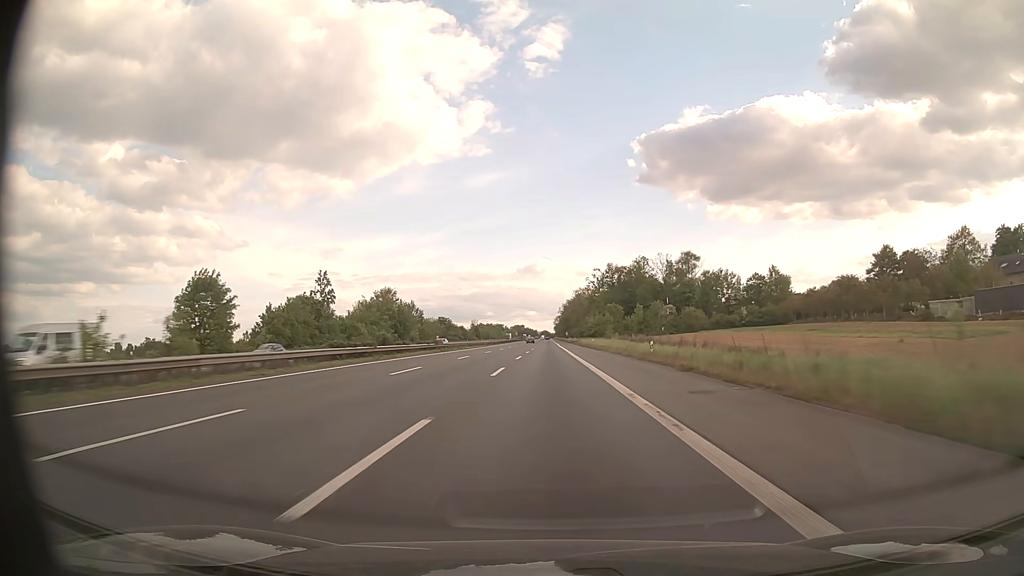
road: motorway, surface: asphalt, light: Day
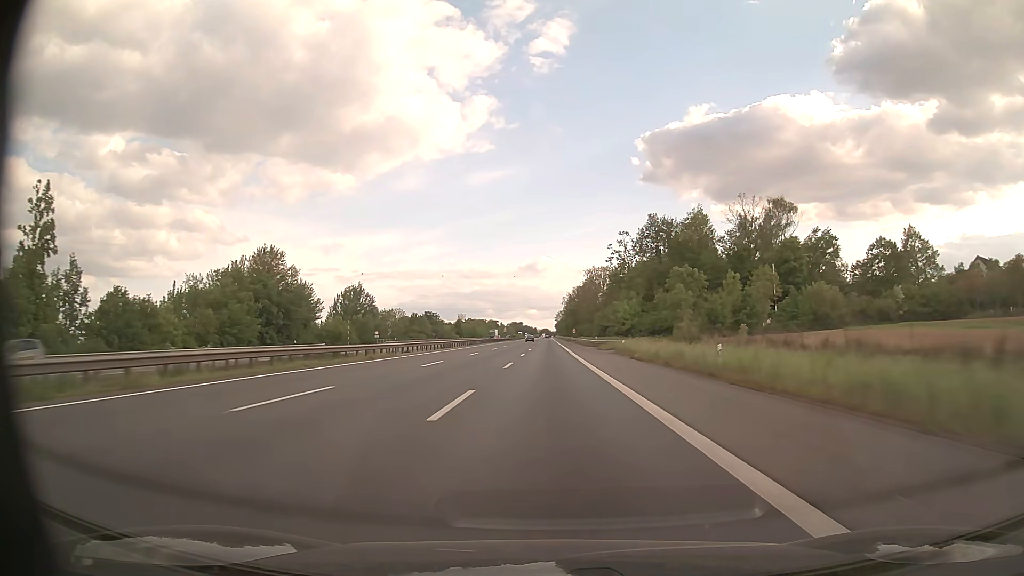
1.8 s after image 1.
(+0.1, +67.2) m; 0°
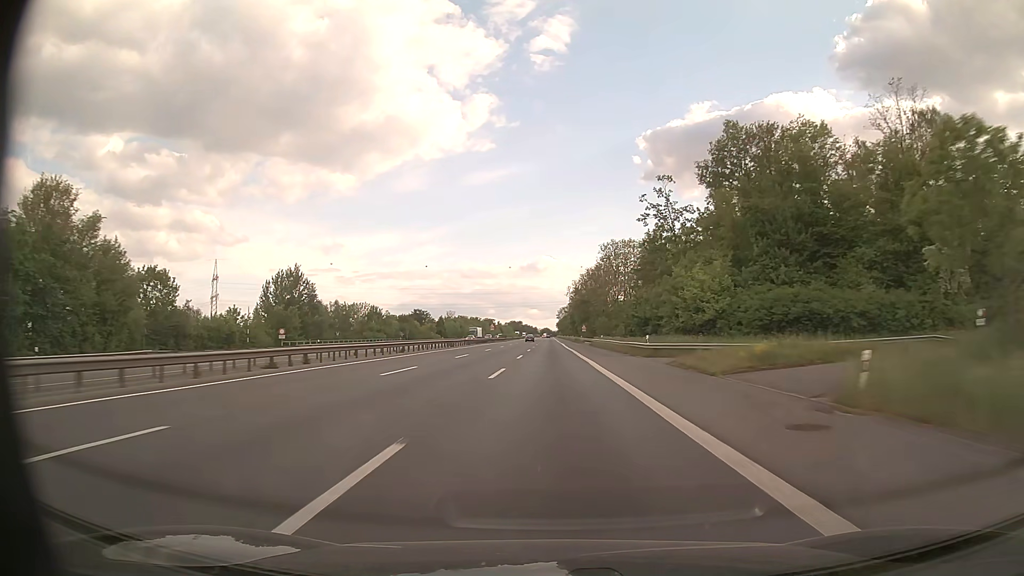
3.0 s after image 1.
(0.0, +44.6) m; 0°
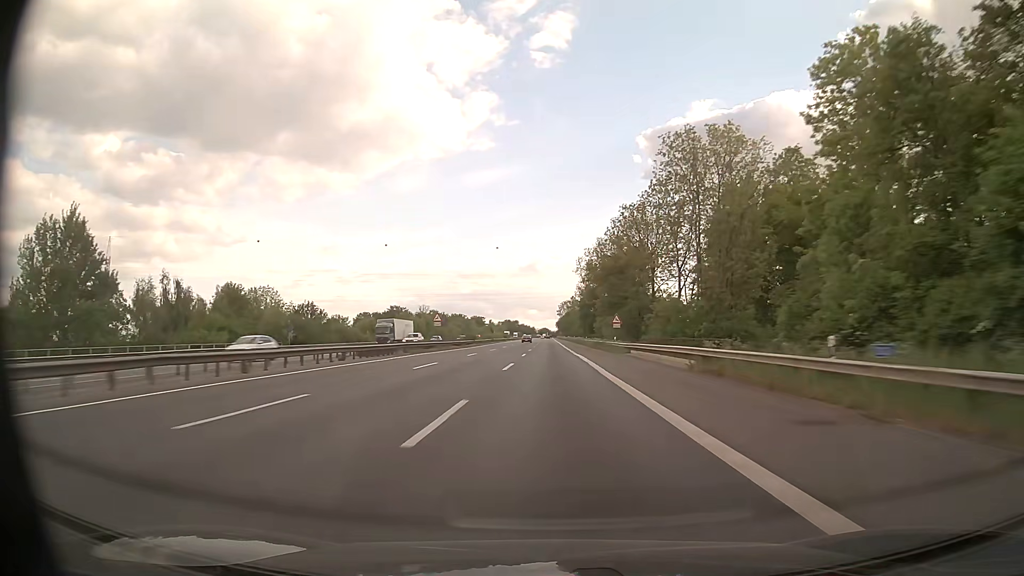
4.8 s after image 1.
(+0.1, +66.9) m; 0°
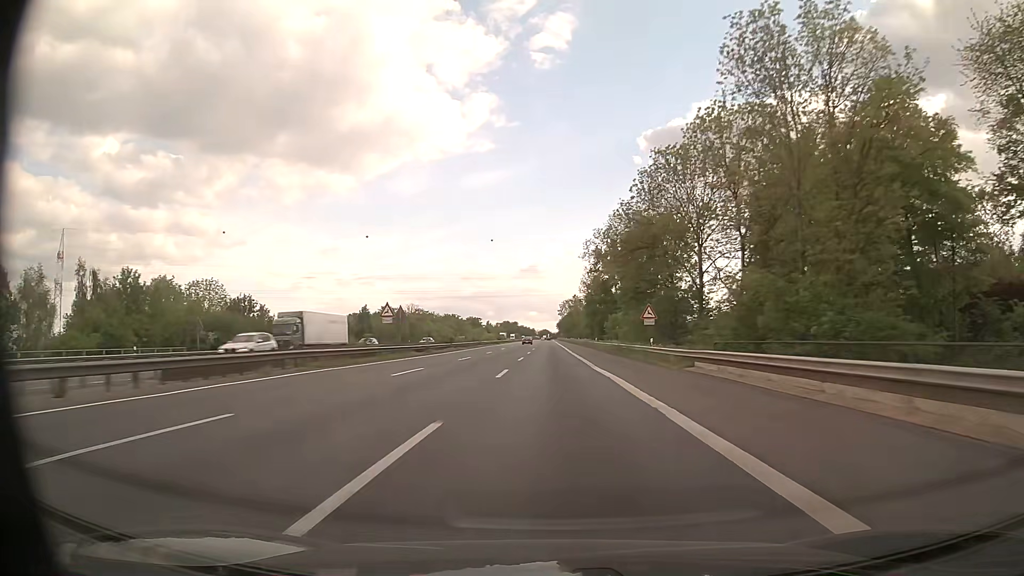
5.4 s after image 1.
(0.0, +22.3) m; 0°
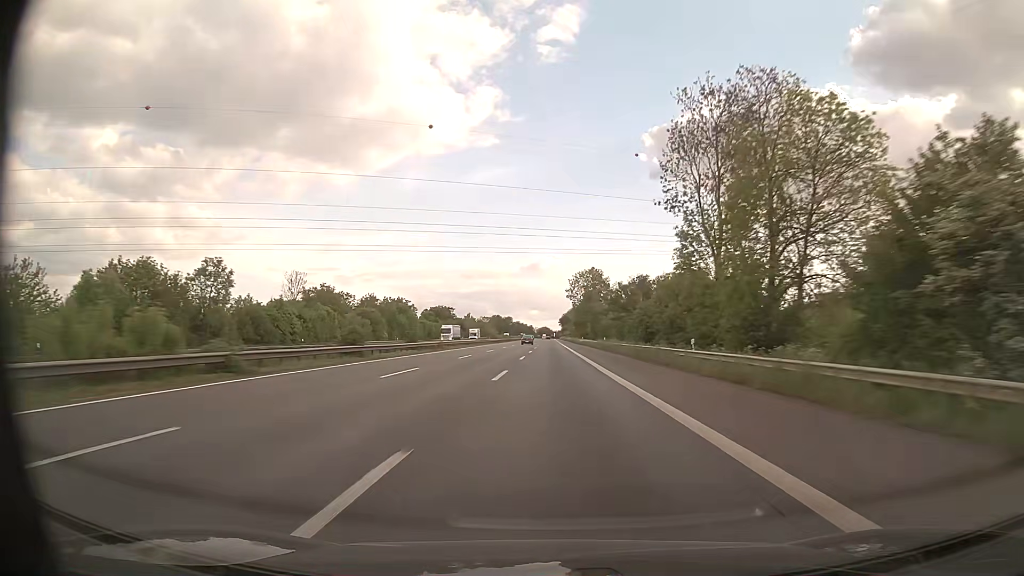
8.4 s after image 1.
(-0.1, +111.3) m; 0°
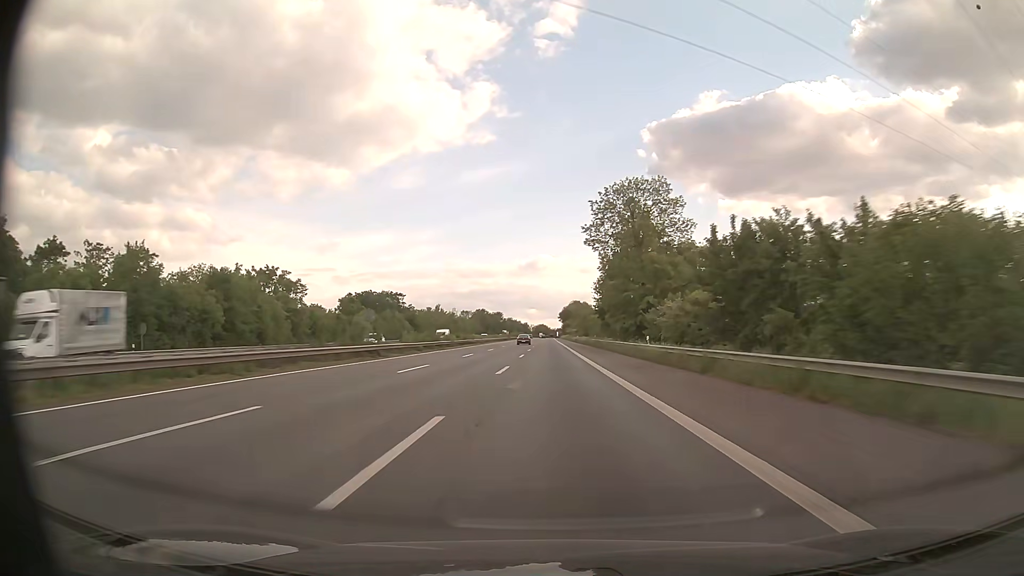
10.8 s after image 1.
(+0.7, +88.3) m; +1°
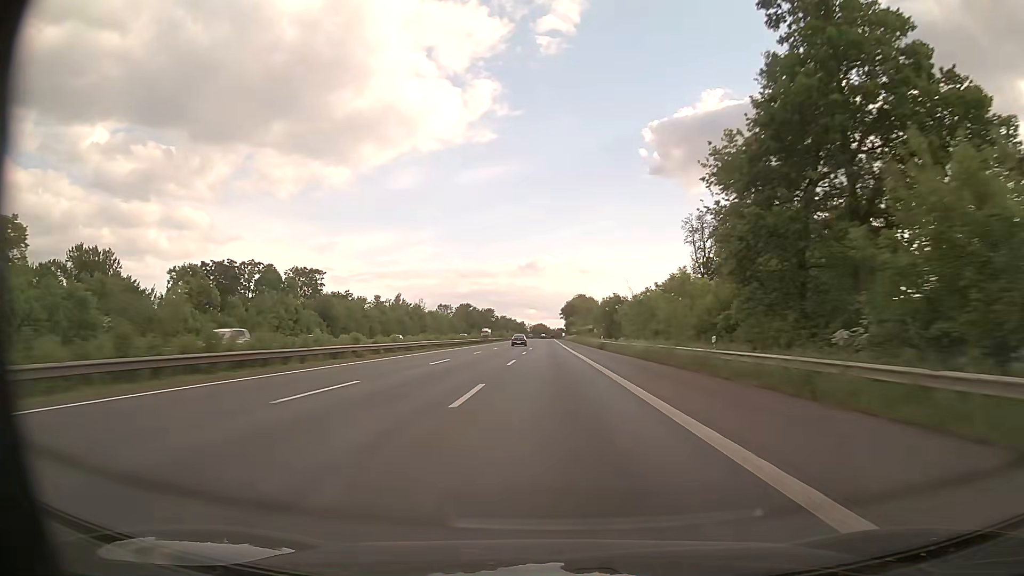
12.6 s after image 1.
(0.0, +65.3) m; 0°
(0, +10) (0, +20) (0, +30) (0, +40) (0, +50) (0, +60) (0, +70) (0, +80) (0, +90) (0, +100) m
